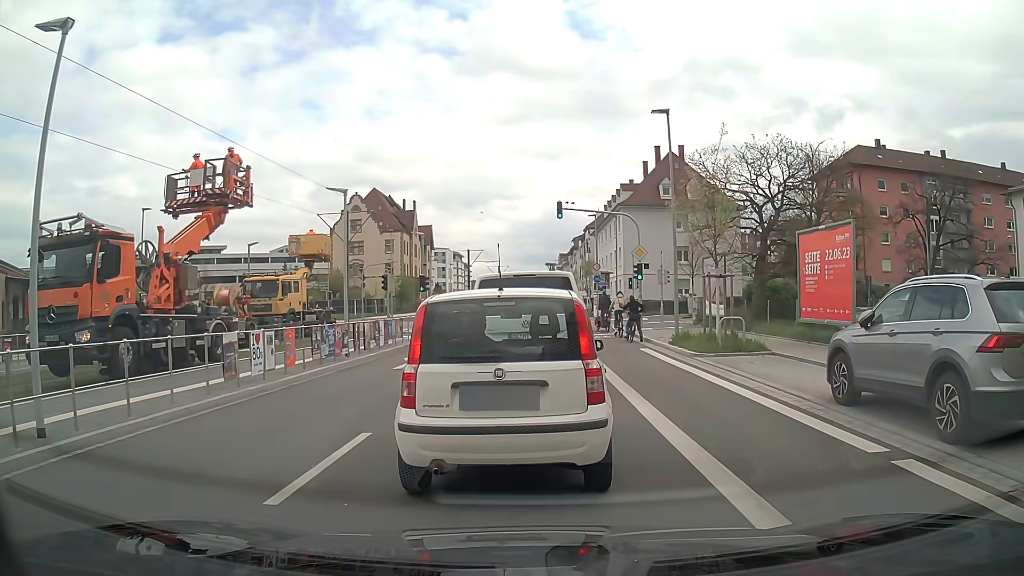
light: Day
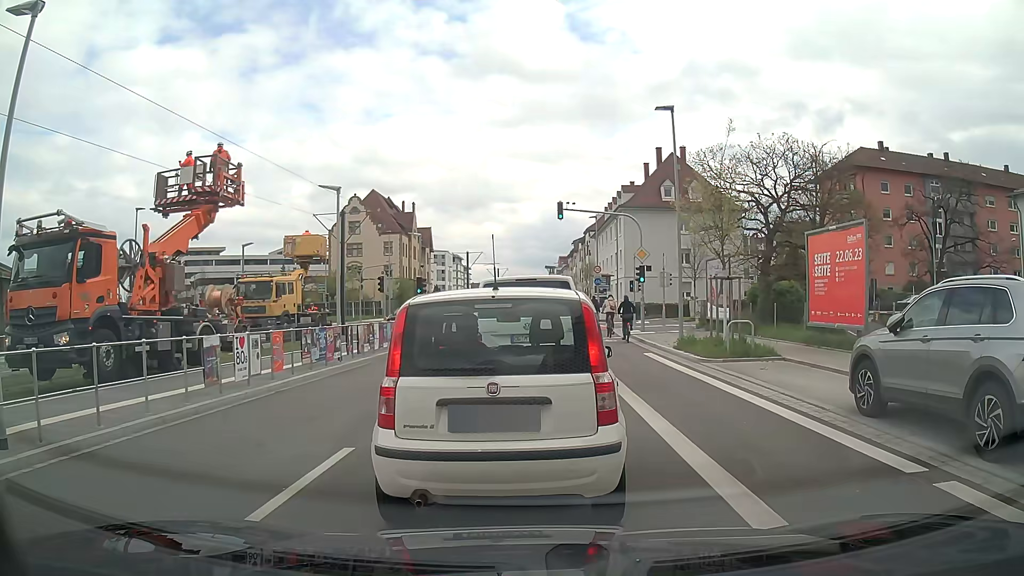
(0.0, +0.7) m; 0°
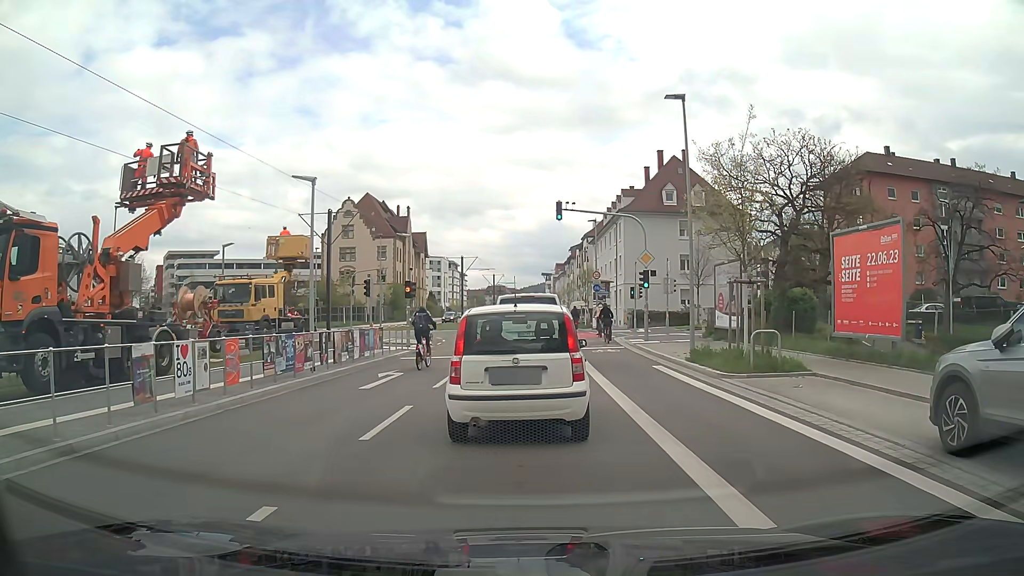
(0.0, +2.4) m; -2°
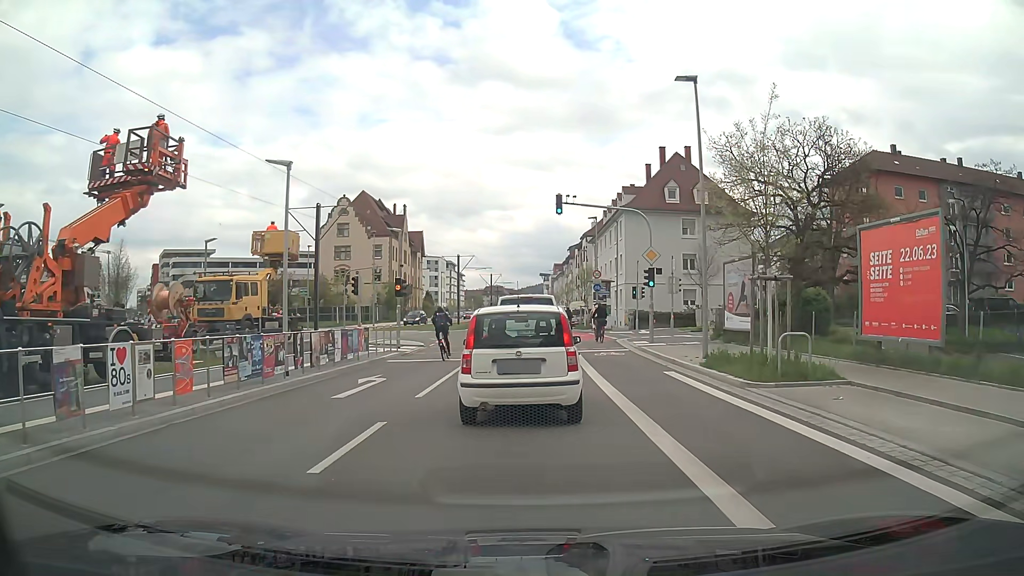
(+0.1, +2.0) m; +2°
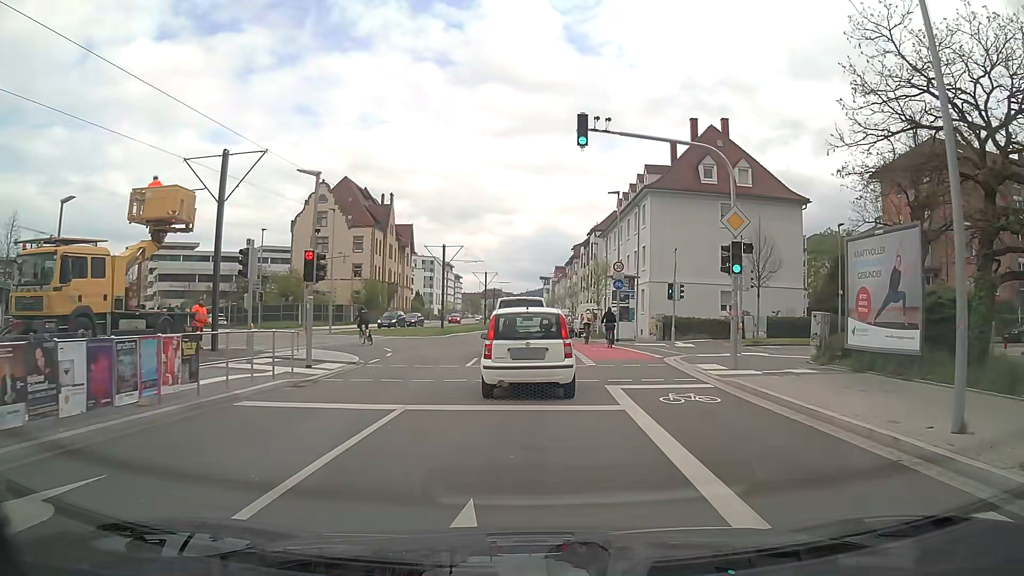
(+0.1, +12.2) m; 0°
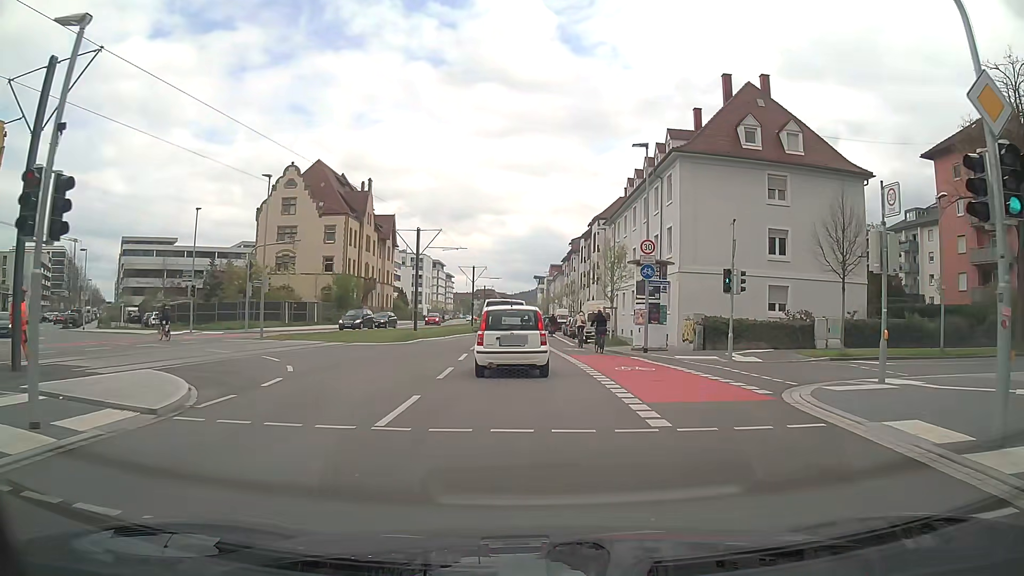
(+0.1, +10.6) m; +1°
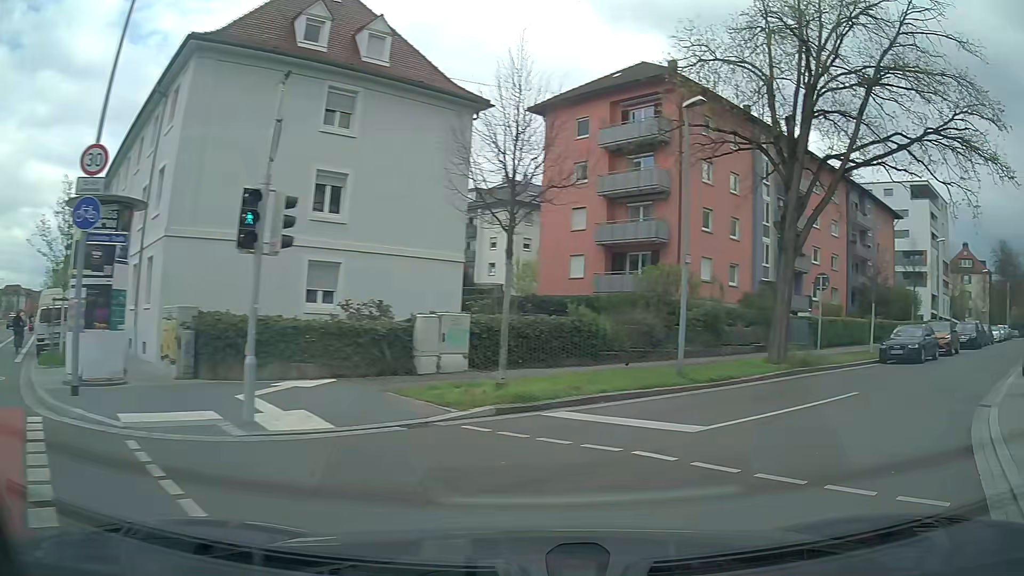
(+2.9, +14.0) m; +42°
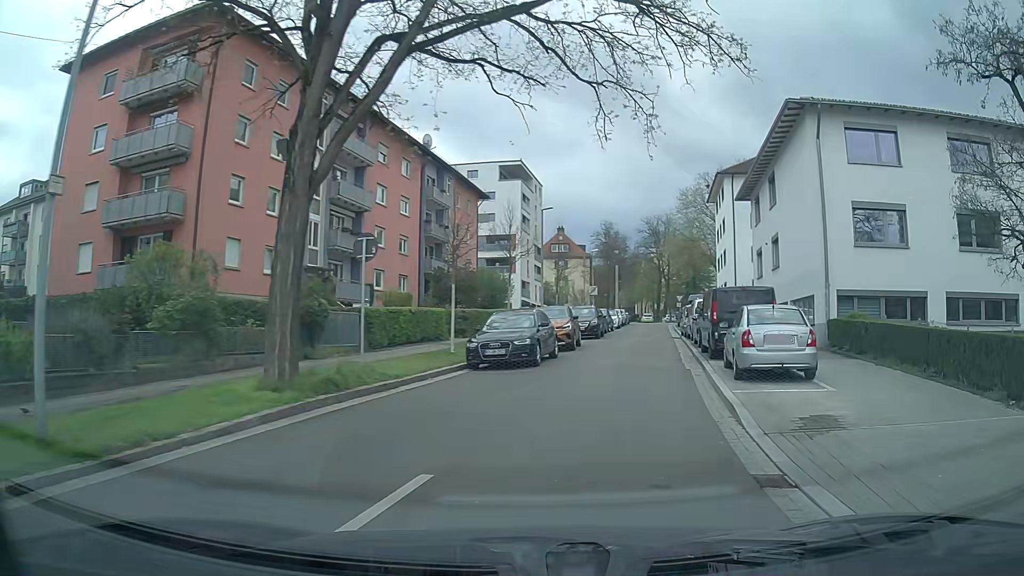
(+3.2, +8.1) m; +36°
